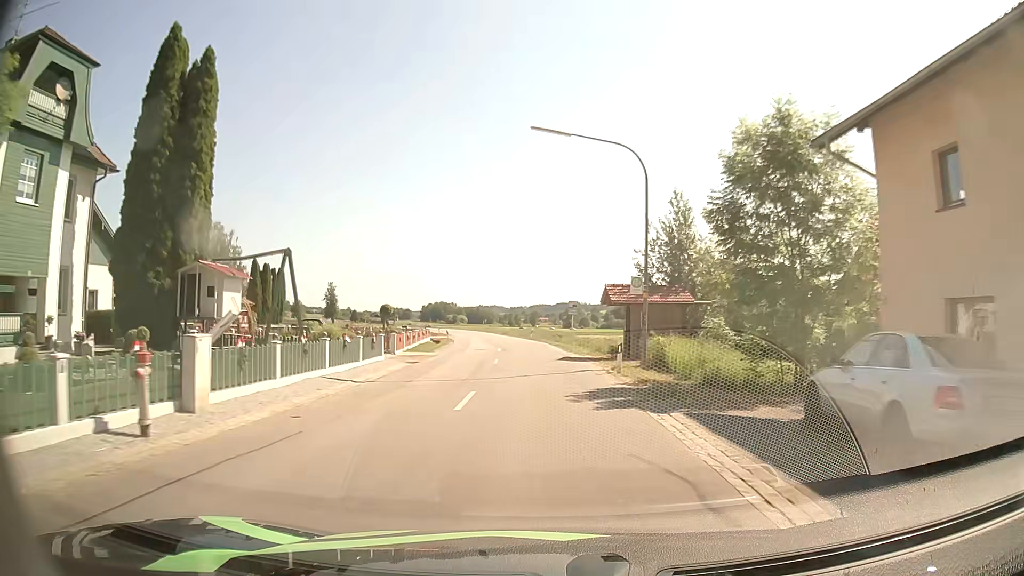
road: secondary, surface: asphalt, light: Day
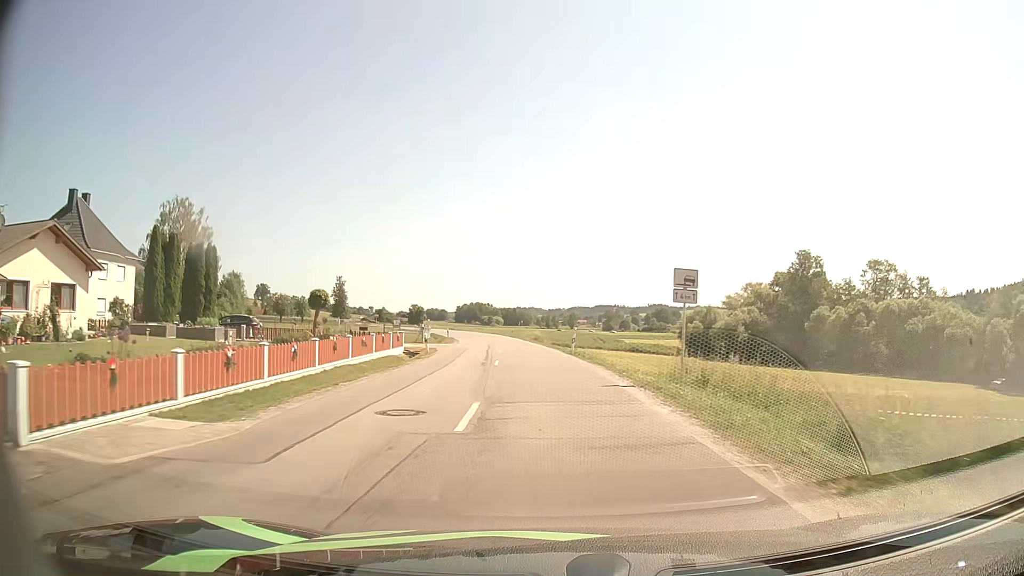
(-0.5, +24.9) m; -3°
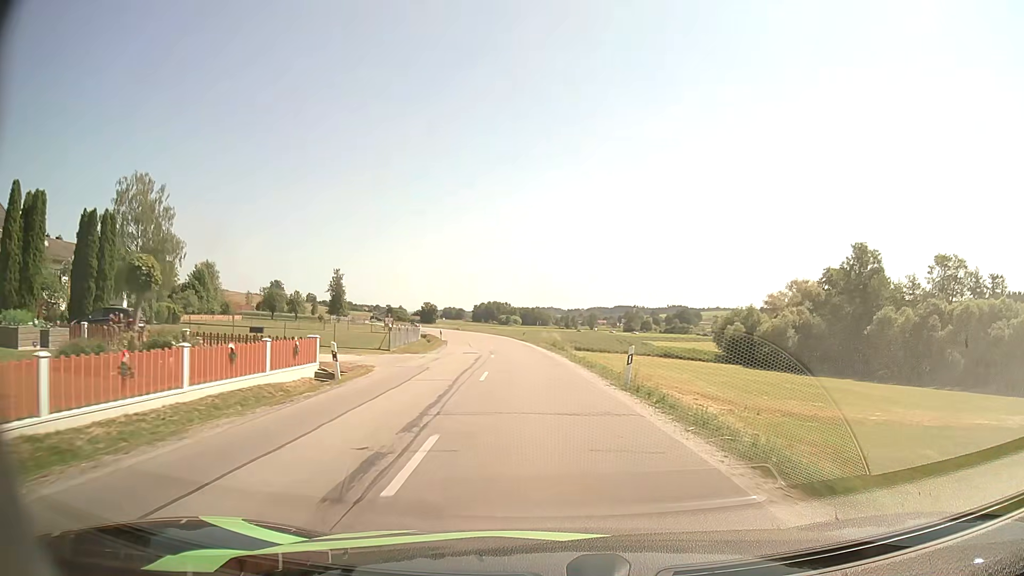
(-0.3, +16.8) m; -2°
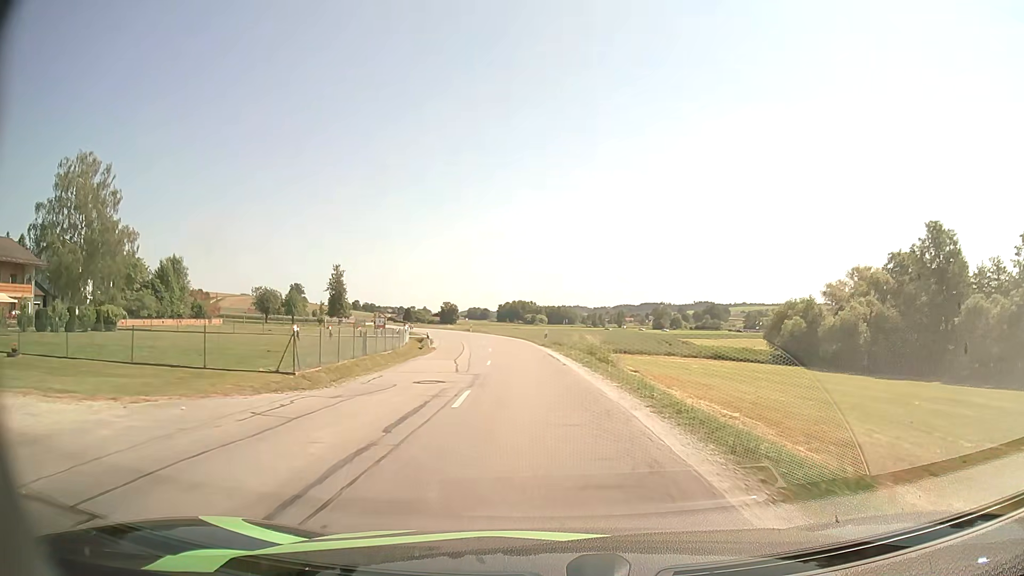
(-0.3, +17.2) m; -2°
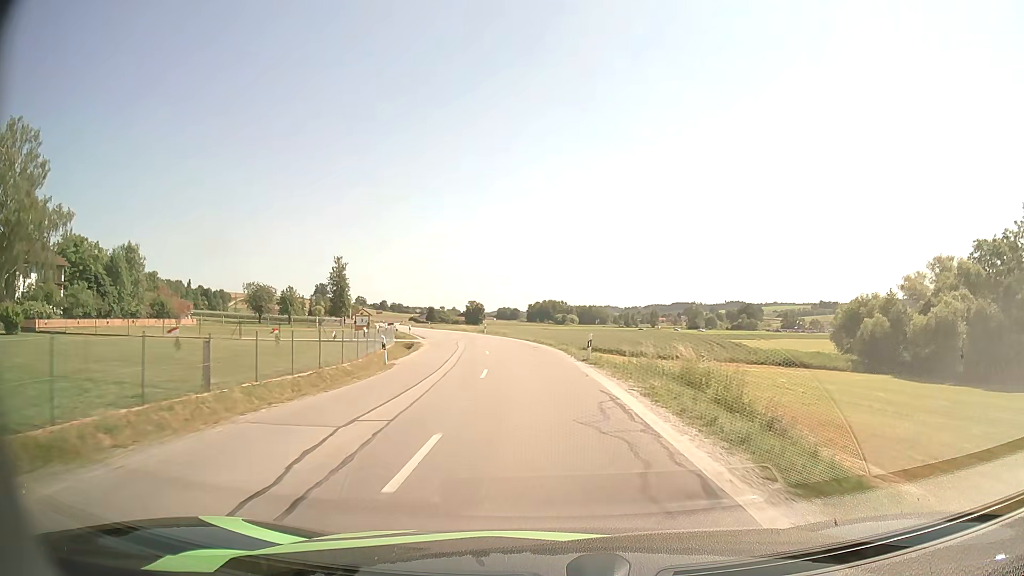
(-0.5, +17.6) m; -3°
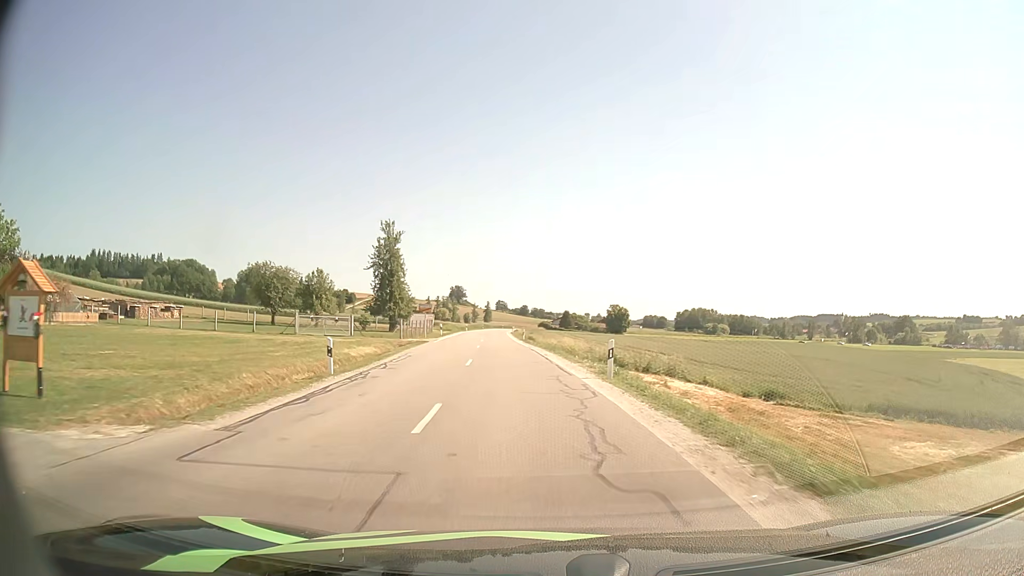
(-3.2, +45.3) m; -12°
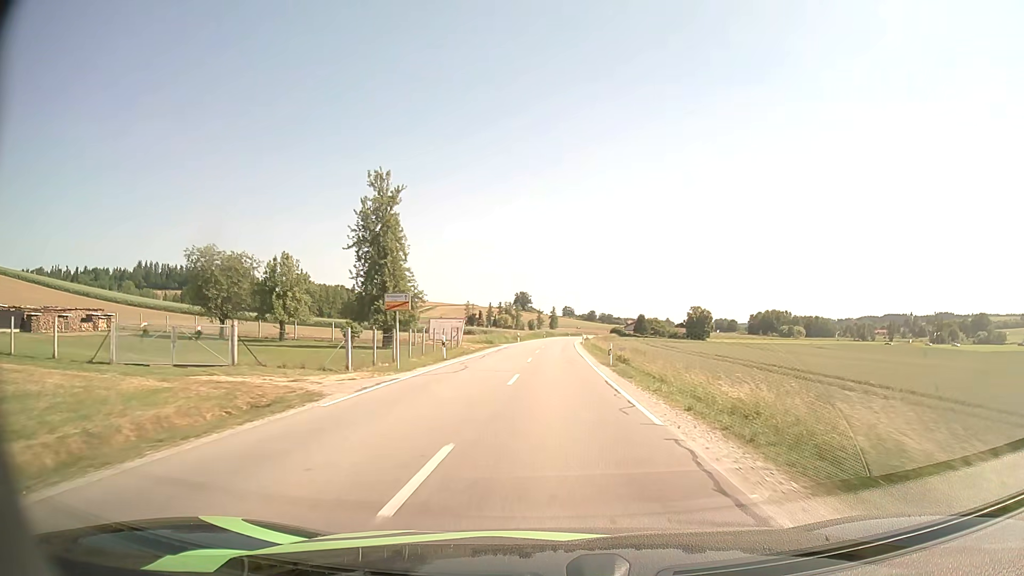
(-1.7, +28.5) m; -6°
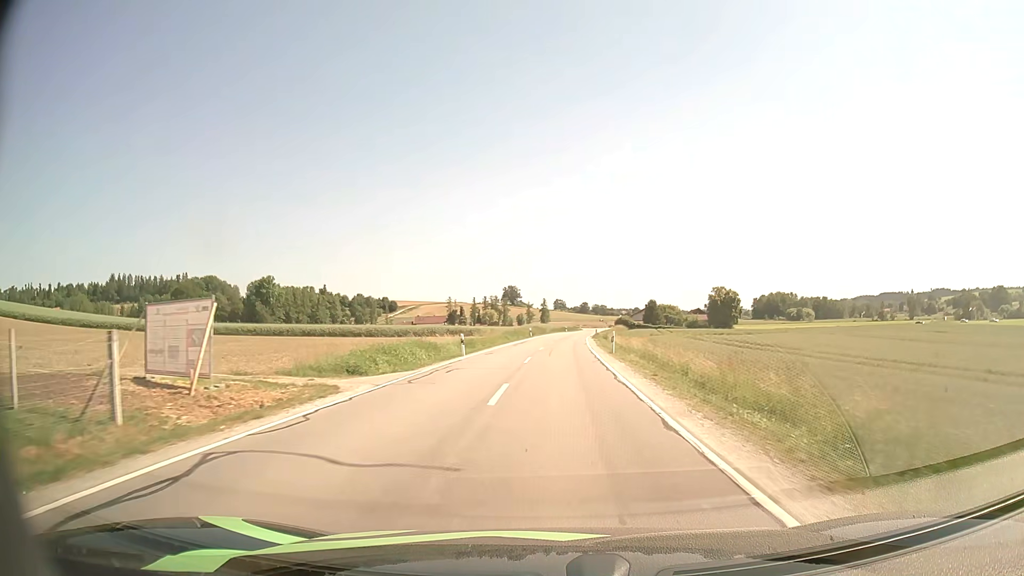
(+0.3, +40.9) m; +1°
(0, +10) (0, +20) (0, +30) (+1, +40) (+1, +50) (+2, +60) (+2, +70) (+3, +80) (+4, +90) (+5, +100) m
